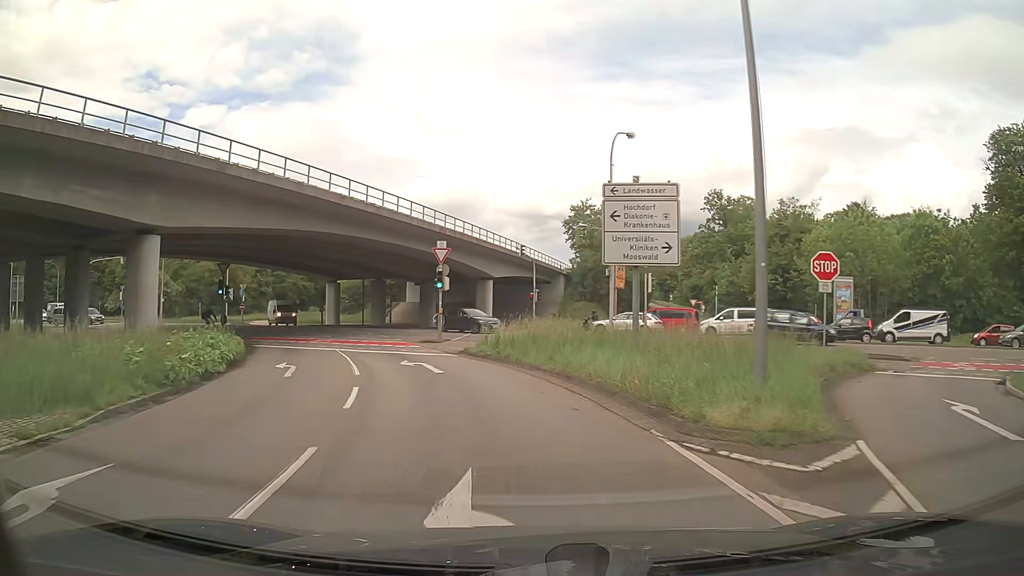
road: secondary_link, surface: asphalt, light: Day
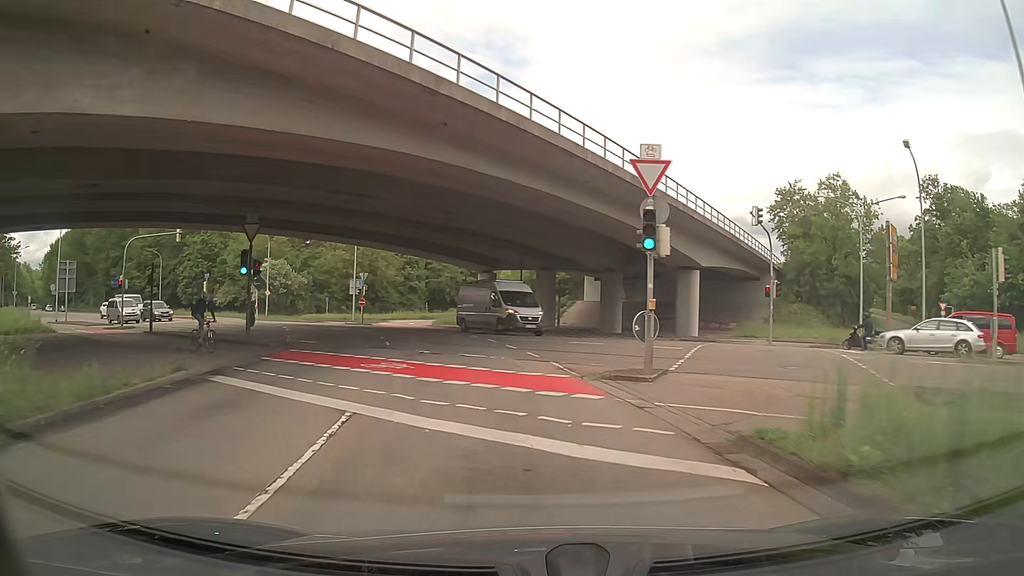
(-2.1, +17.7) m; -14°
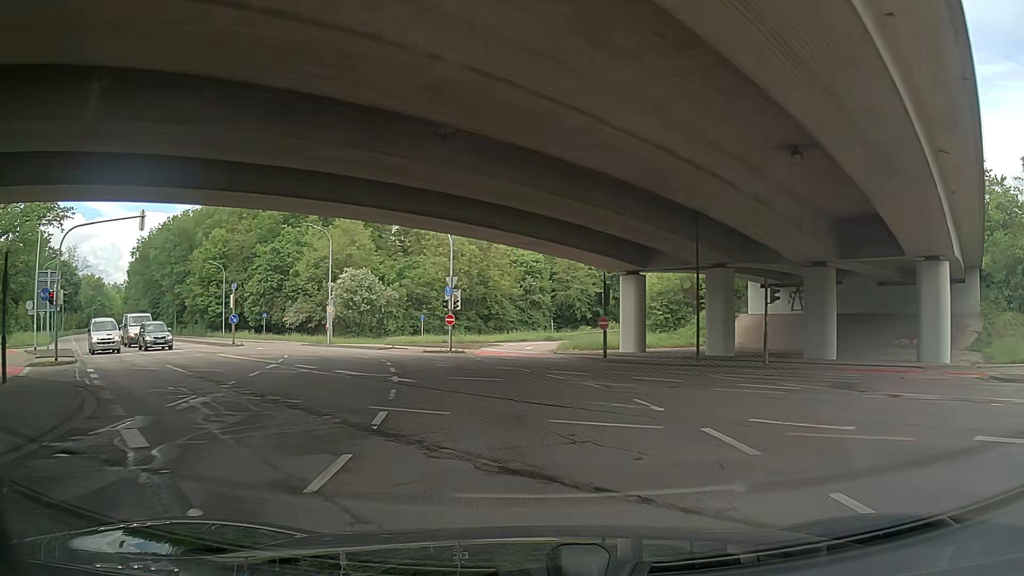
(-1.7, +18.0) m; -9°
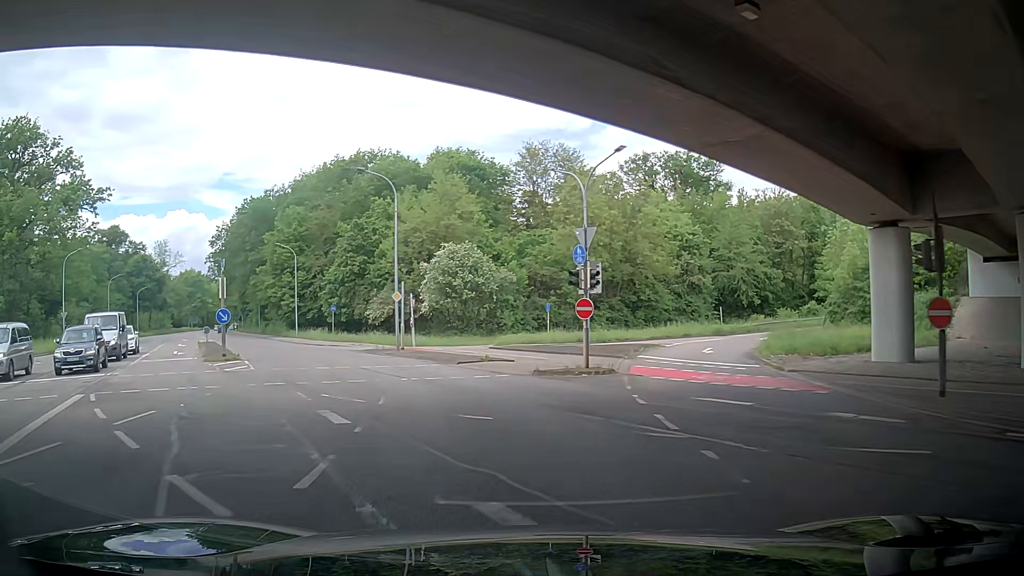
(-1.6, +18.0) m; -12°
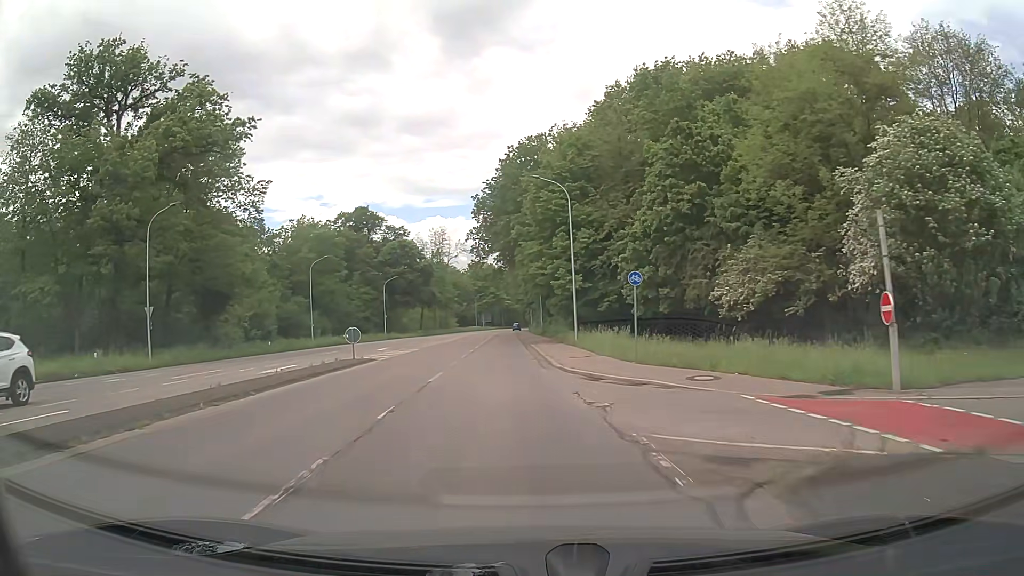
(-8.4, +29.8) m; -29°
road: secondary
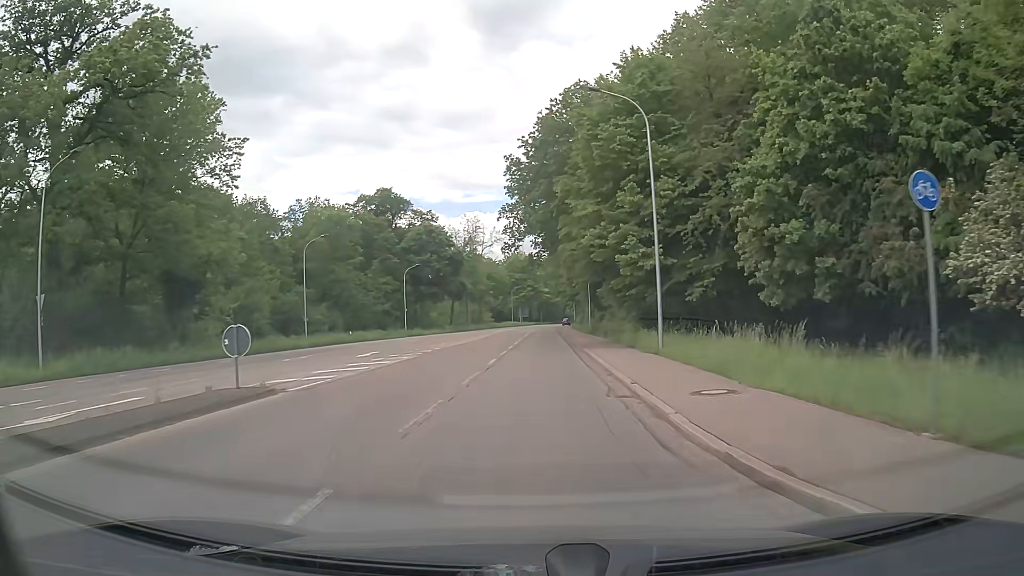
(-0.6, +13.8) m; -4°
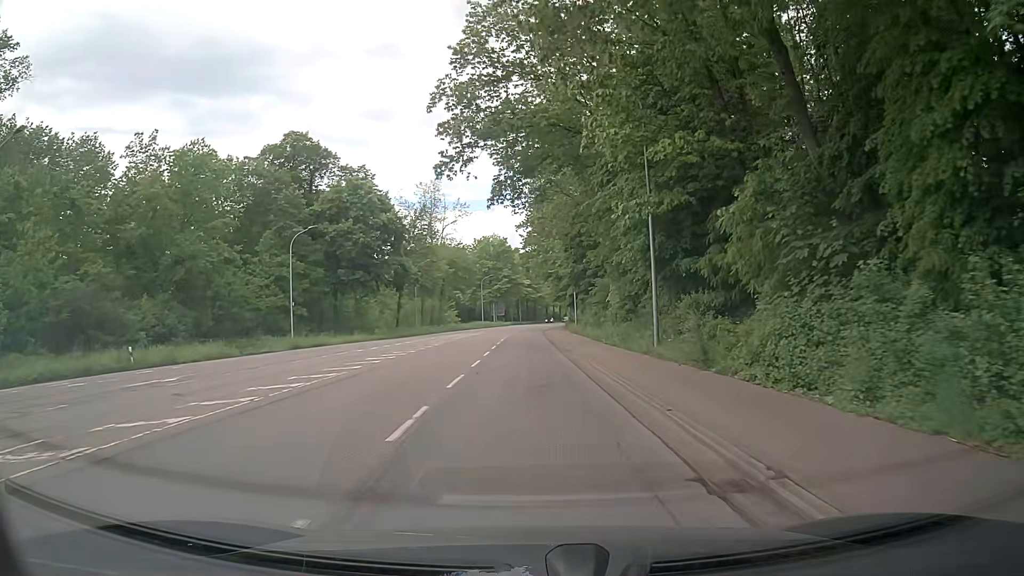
(+0.4, +36.9) m; +2°
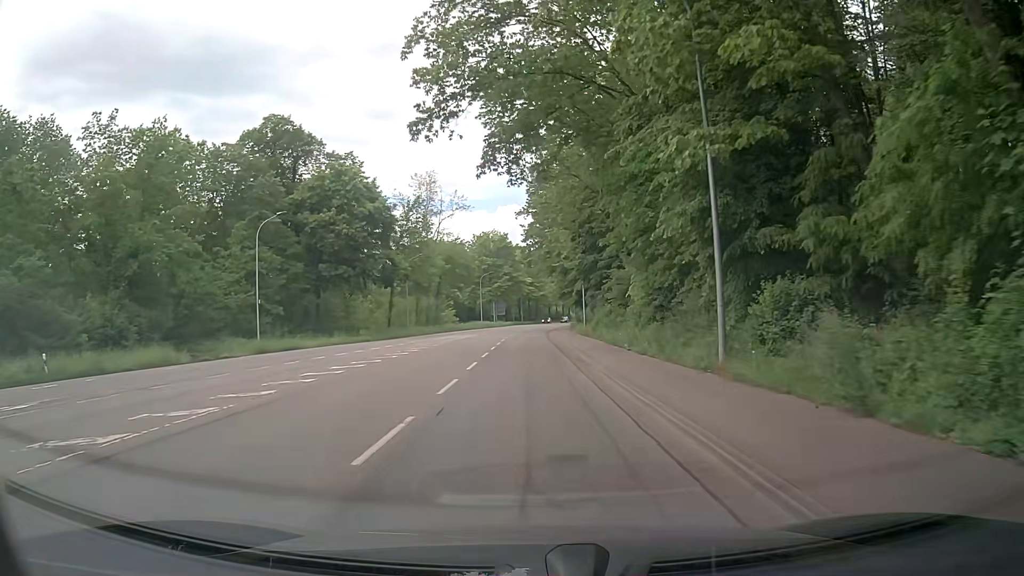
(0.0, +7.2) m; -2°
(0, +10) (0, +20) (0, +30) (+1, +40) (+1, +50) (+1, +60) (+2, +70) (+2, +80) (+3, +90) (+5, +100) m
